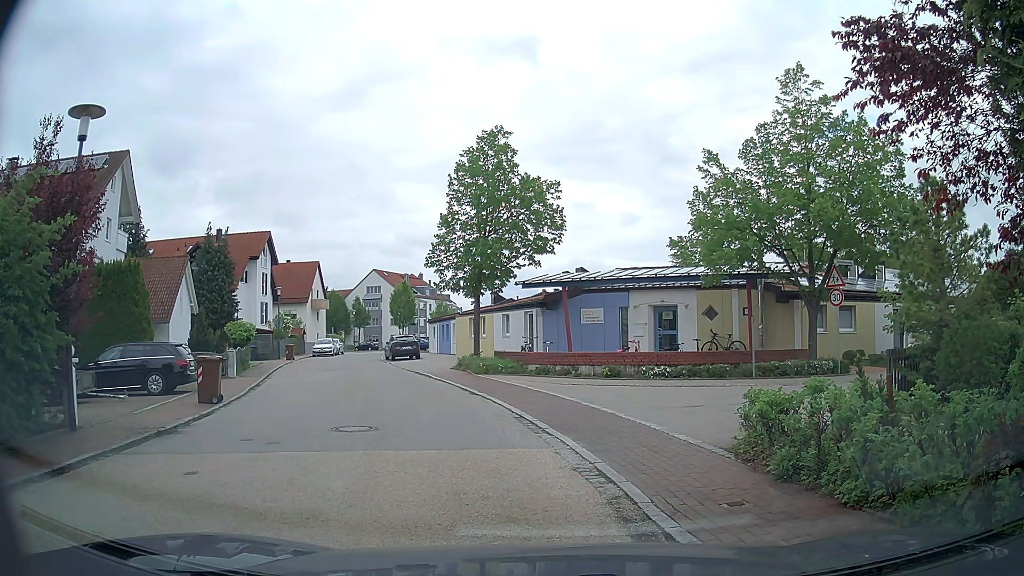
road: residential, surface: asphalt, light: Day
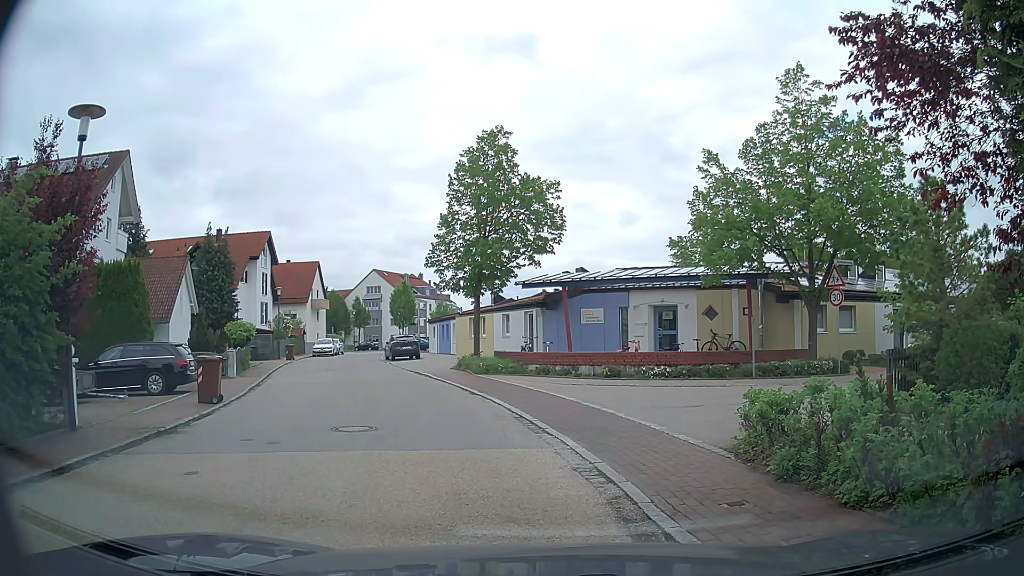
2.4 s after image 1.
(0.0, 0.0) m; 0°
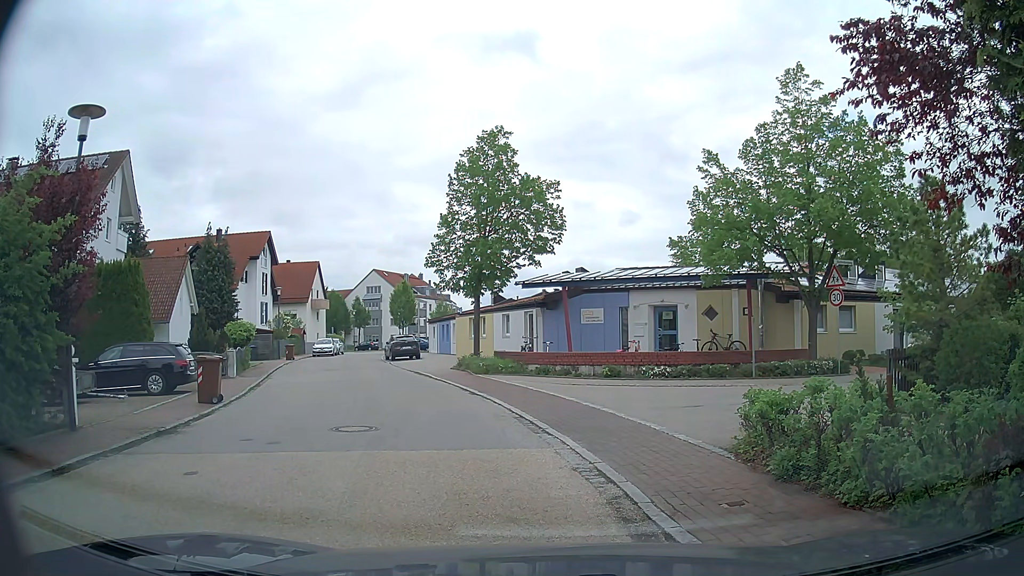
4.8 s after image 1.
(0.0, 0.0) m; 0°
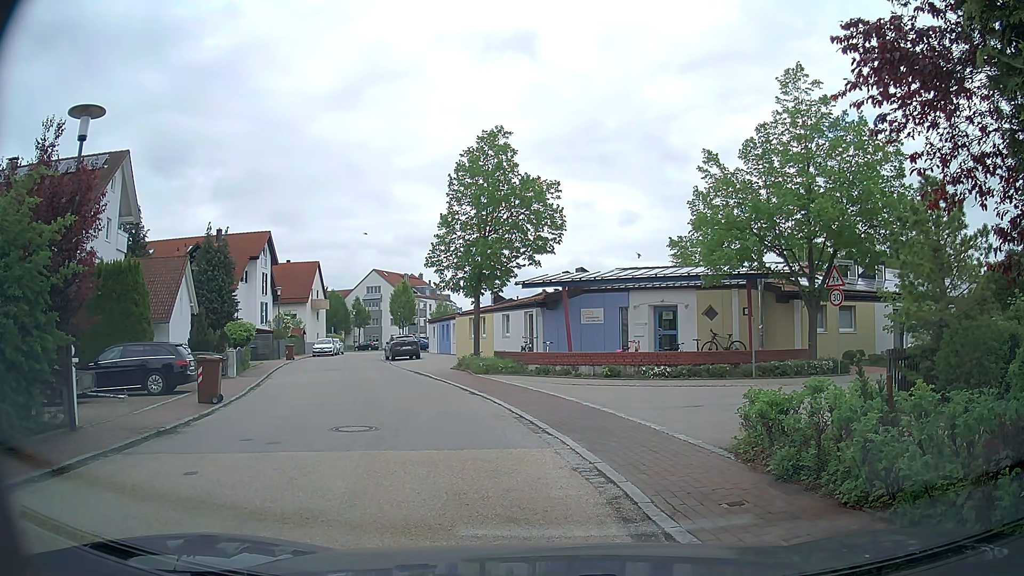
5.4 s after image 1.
(0.0, 0.0) m; 0°
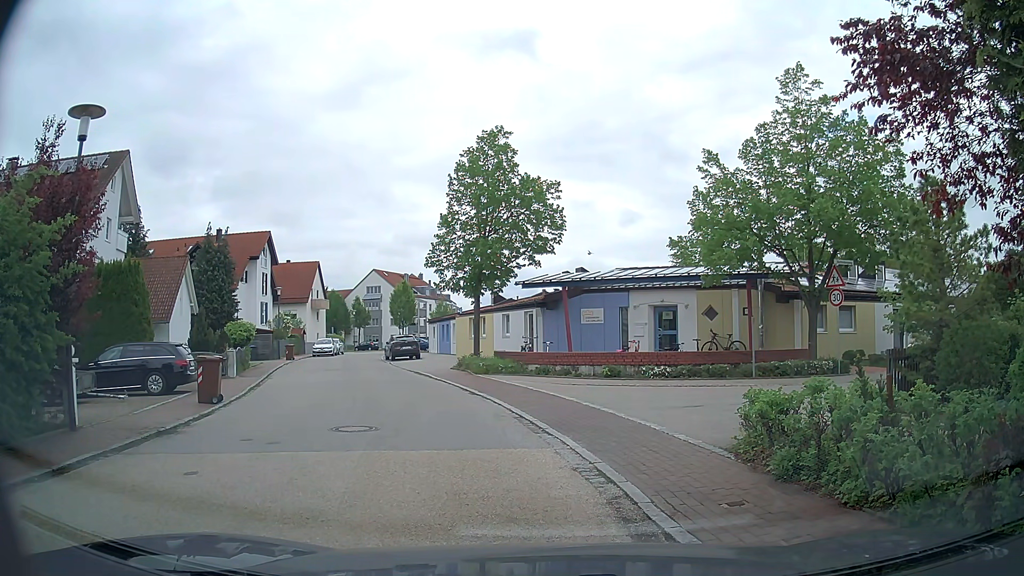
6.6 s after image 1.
(0.0, 0.0) m; 0°
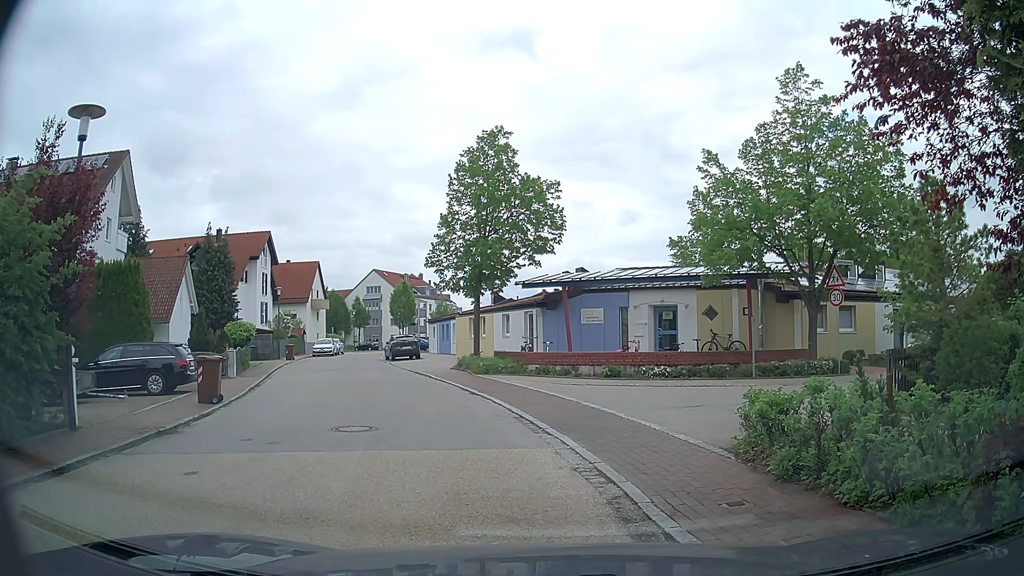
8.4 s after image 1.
(0.0, 0.0) m; 0°
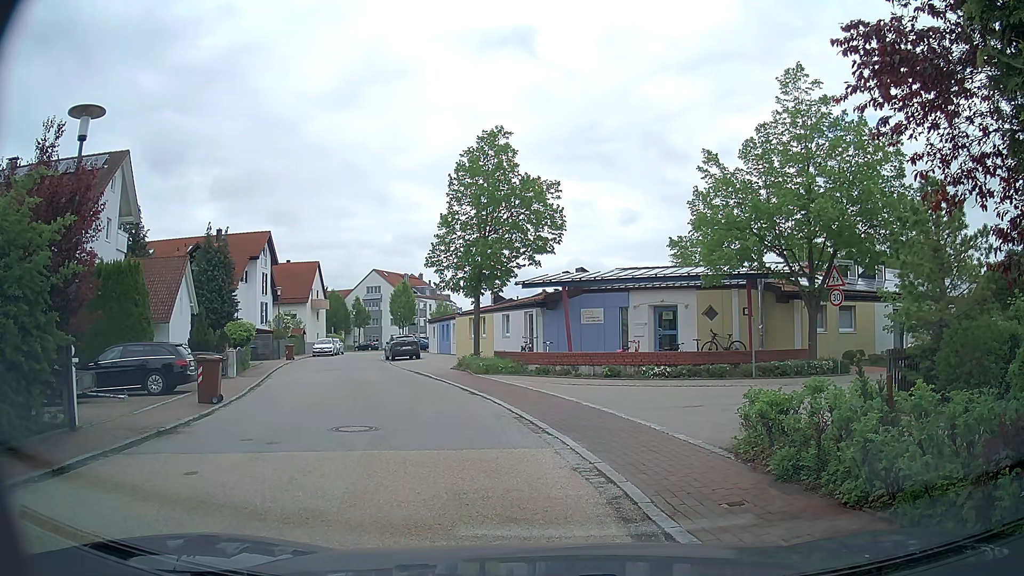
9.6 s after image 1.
(0.0, 0.0) m; 0°
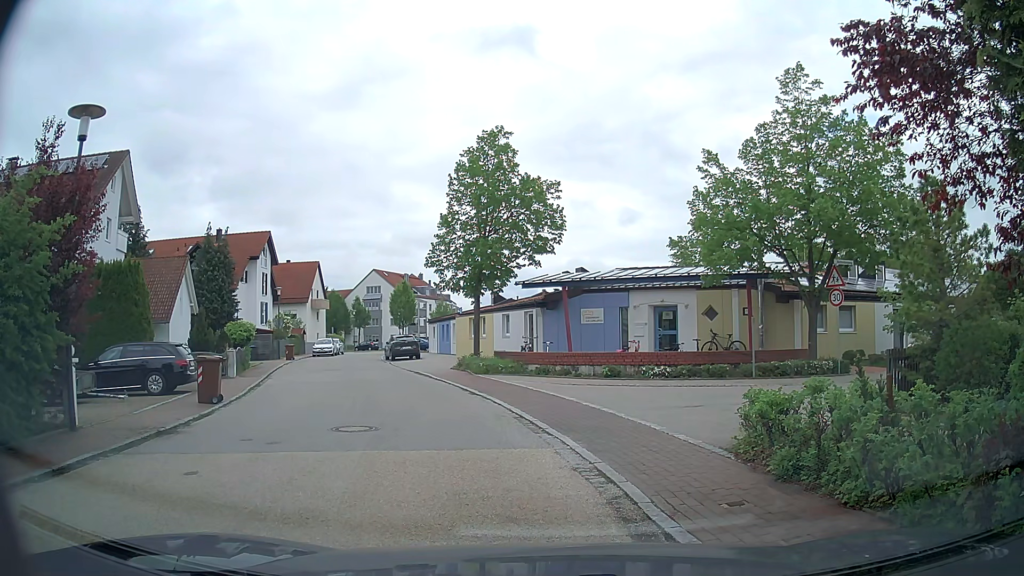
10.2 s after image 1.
(0.0, 0.0) m; 0°
